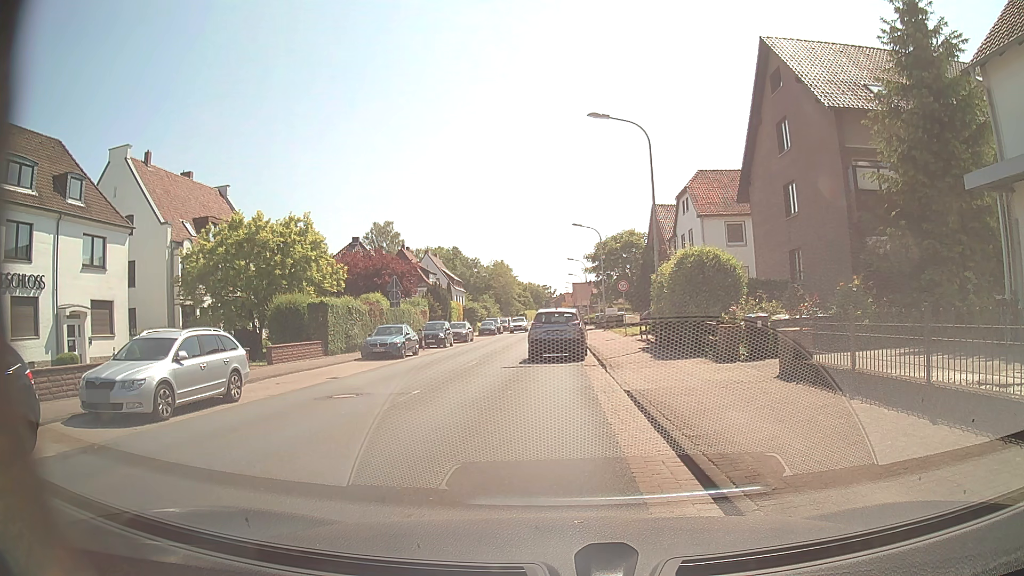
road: secondary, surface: asphalt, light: Day
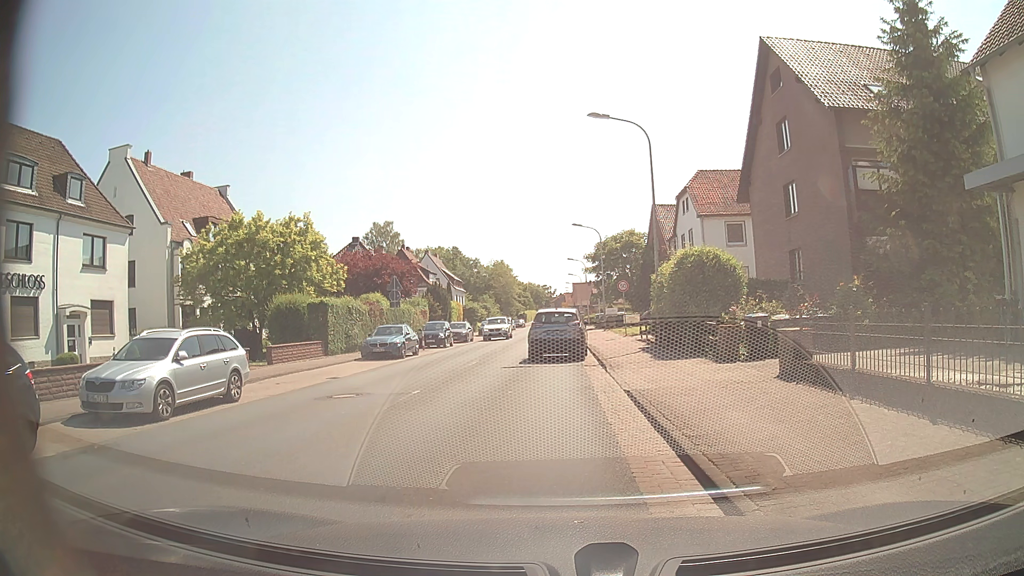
(0.0, 0.0) m; 0°
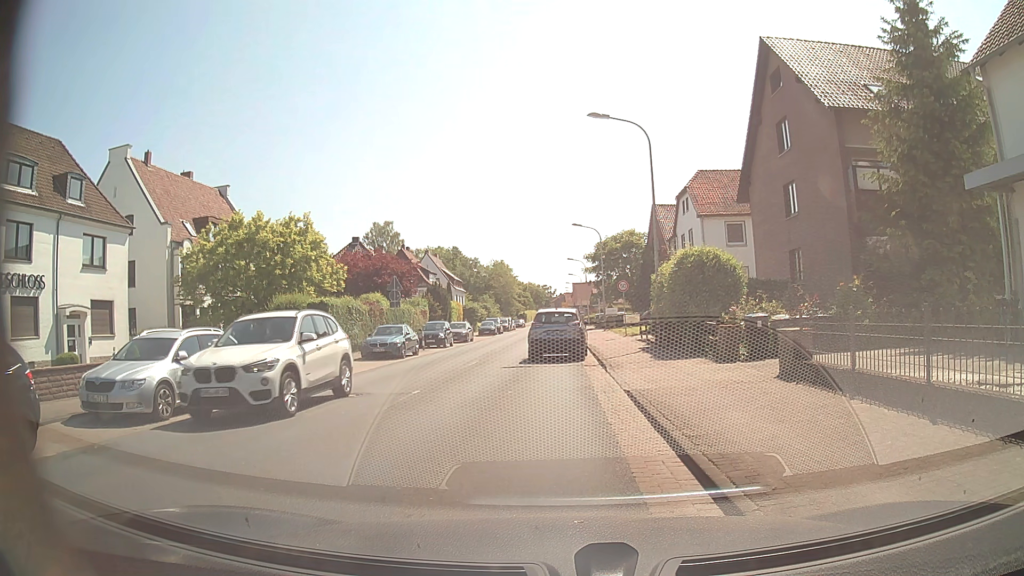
(0.0, 0.0) m; 0°
(-1, +10) (-3, +20) (-4, +30) (-4, +40) (-4, +50) (-4, +60) (-4, +70) (-4, +80) (-4, +90) (-3, +100) m
